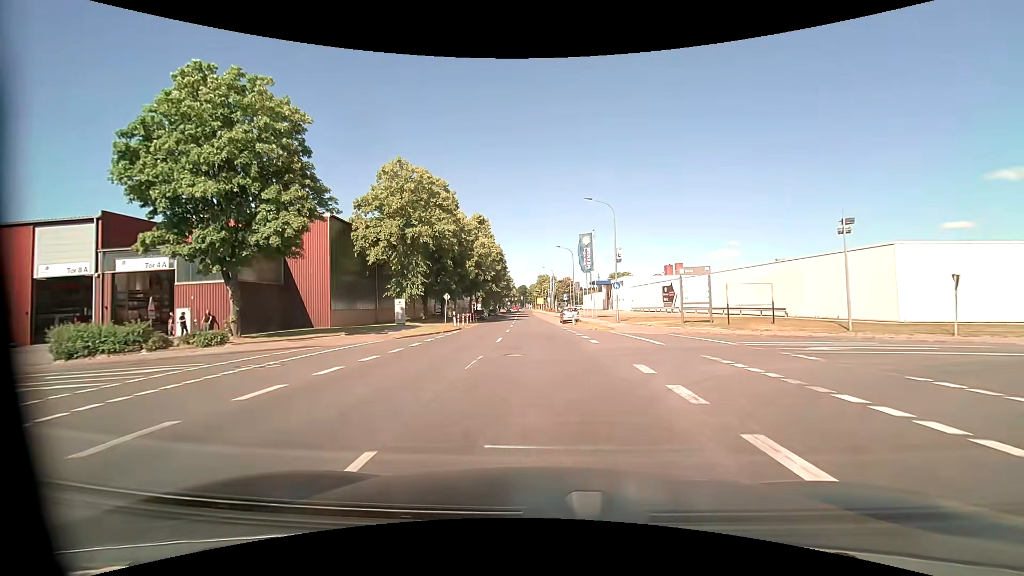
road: tertiary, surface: asphalt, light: Day
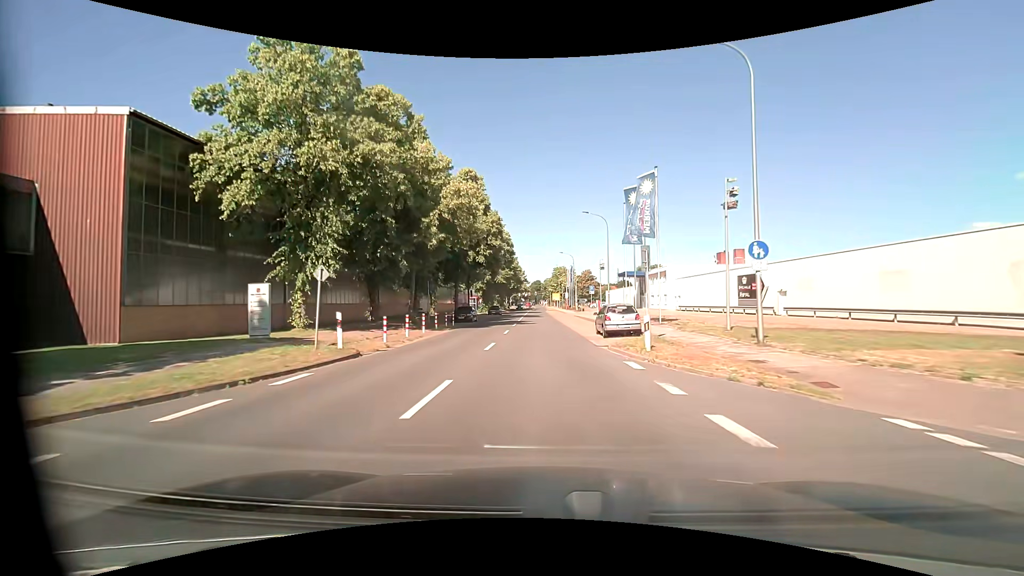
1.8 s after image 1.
(-0.4, +22.9) m; -2°
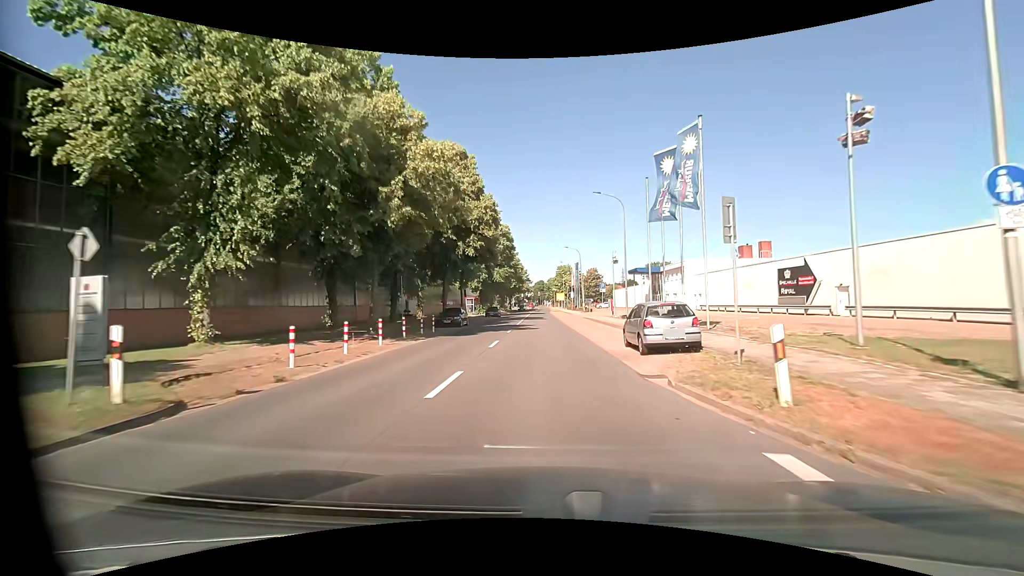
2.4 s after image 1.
(0.0, +7.8) m; -1°
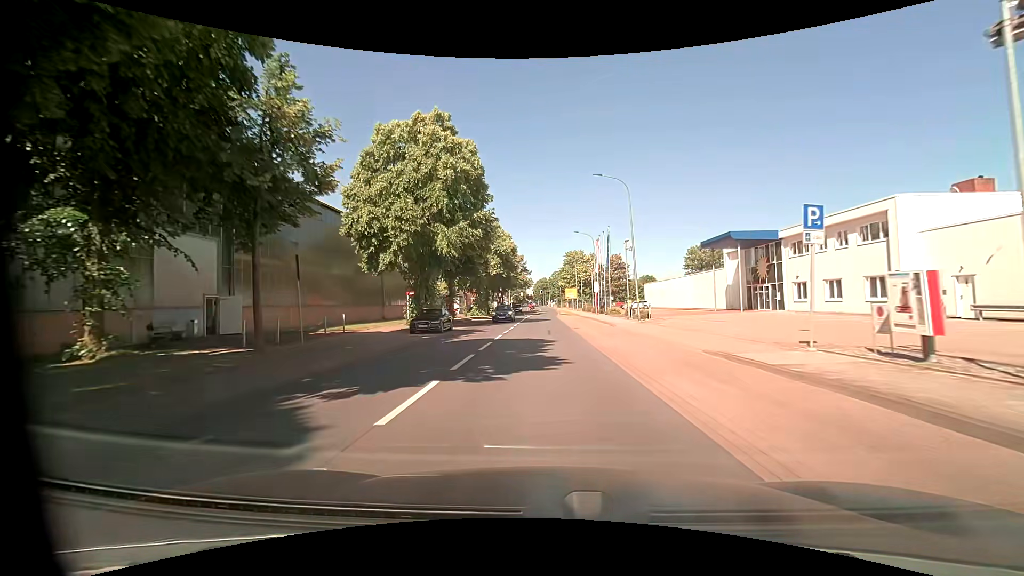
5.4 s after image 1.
(-0.2, +39.2) m; -1°
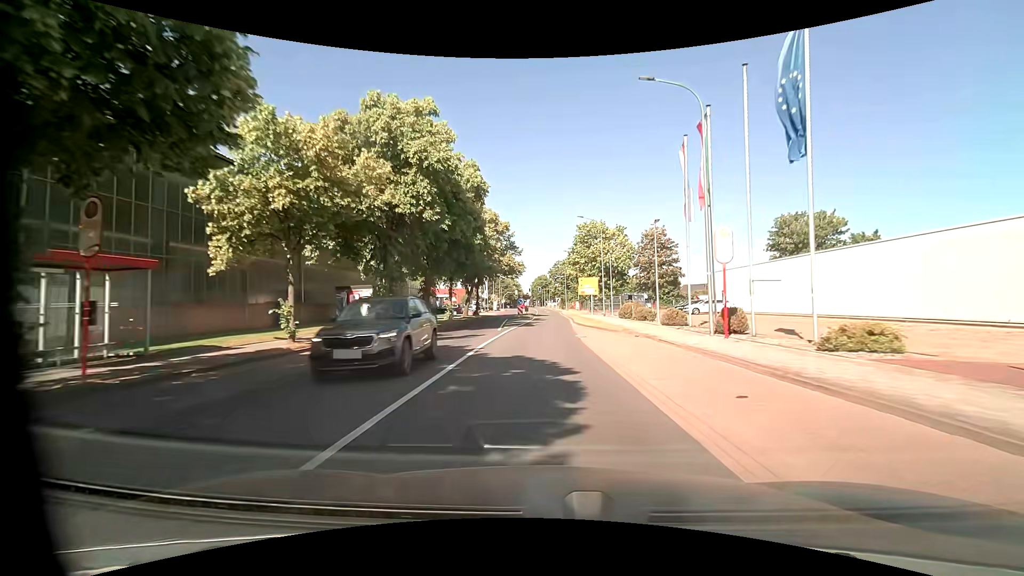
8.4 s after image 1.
(+0.1, +38.8) m; +1°
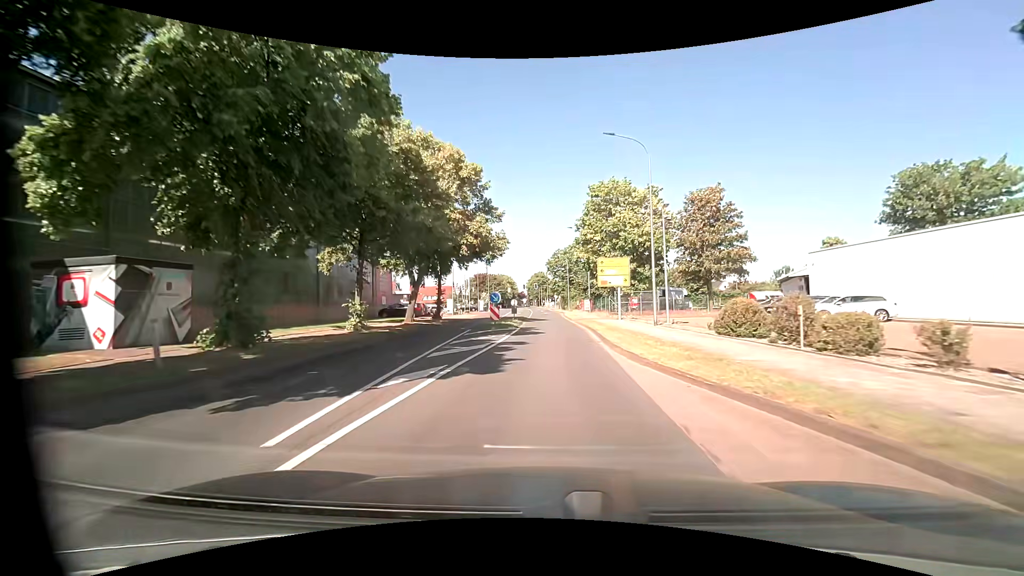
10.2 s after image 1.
(-0.1, +22.9) m; 0°
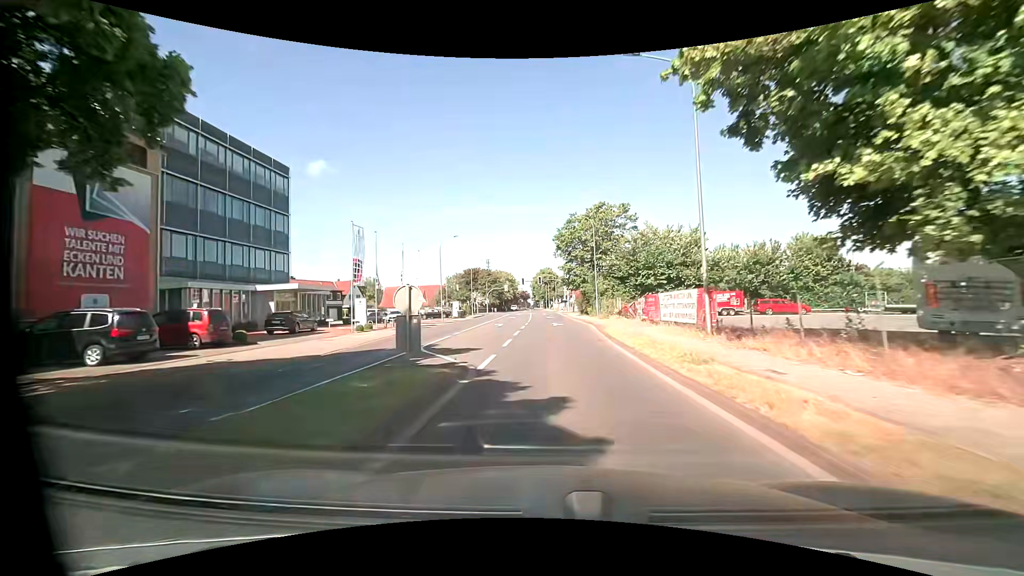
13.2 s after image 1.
(0.0, +38.0) m; -2°
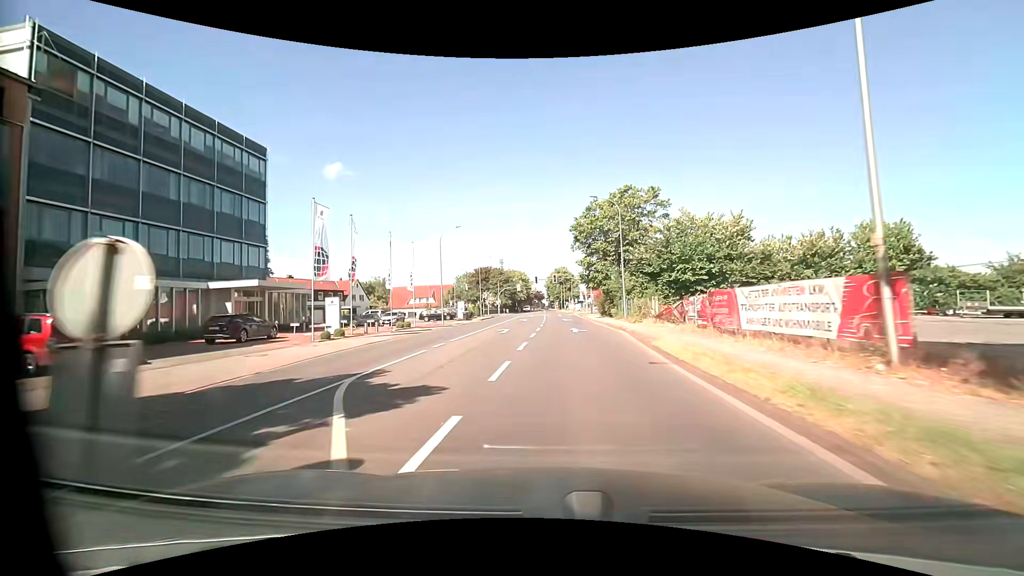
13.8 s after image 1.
(0.0, +7.5) m; -1°
(0, +10) (-1, +20) (-2, +30) (-2, +40) (-2, +50) (-3, +60) (-3, +70) (-3, +80) (-3, +90) (-5, +100) m
